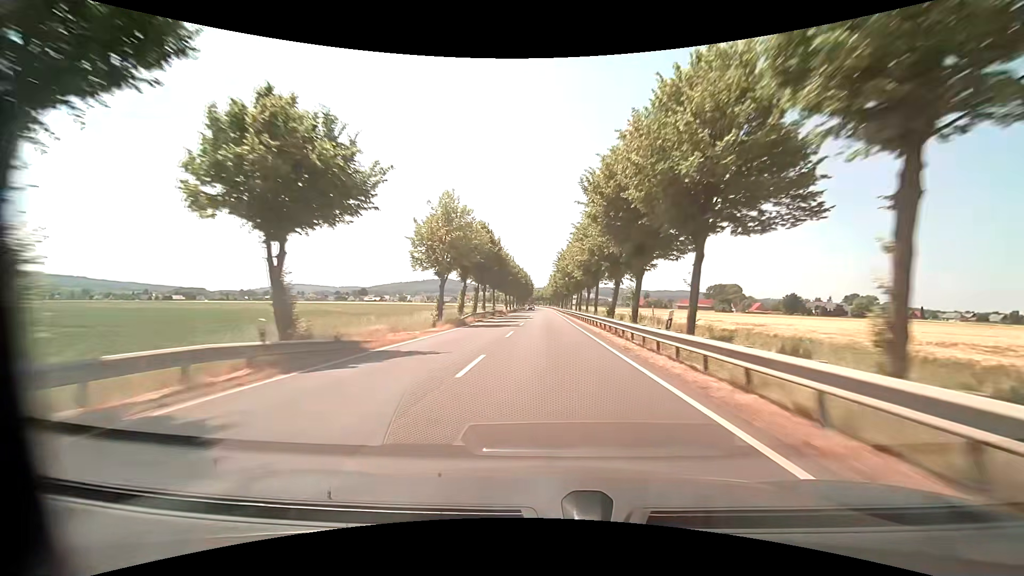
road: primary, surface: asphalt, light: Day
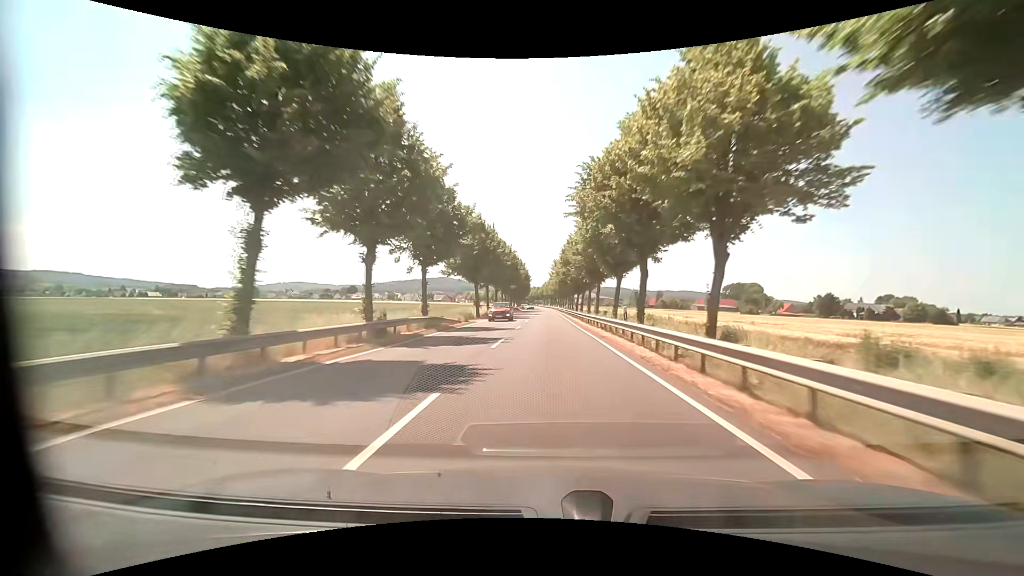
(-0.5, +42.1) m; -1°
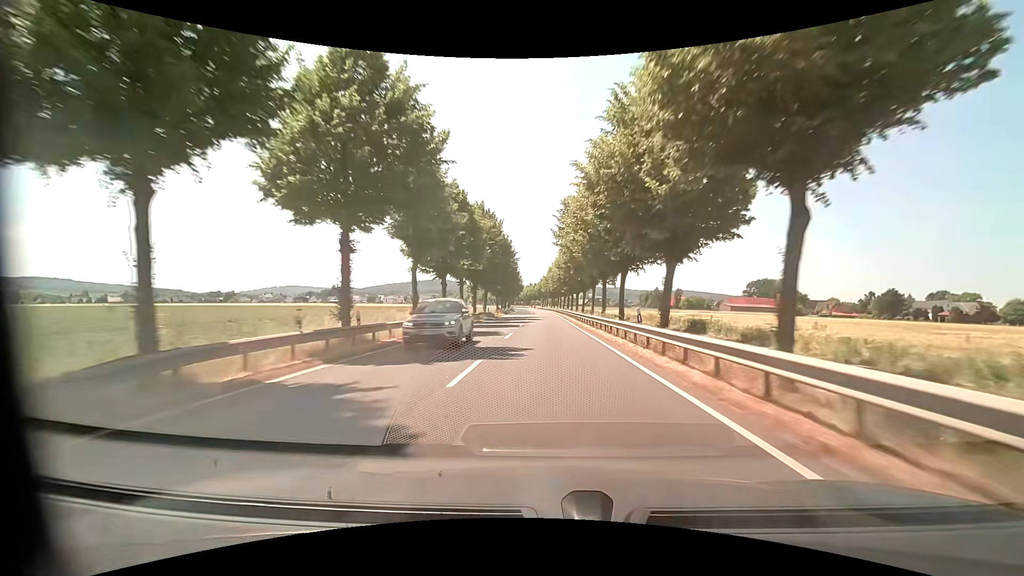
(+0.2, +54.9) m; 0°
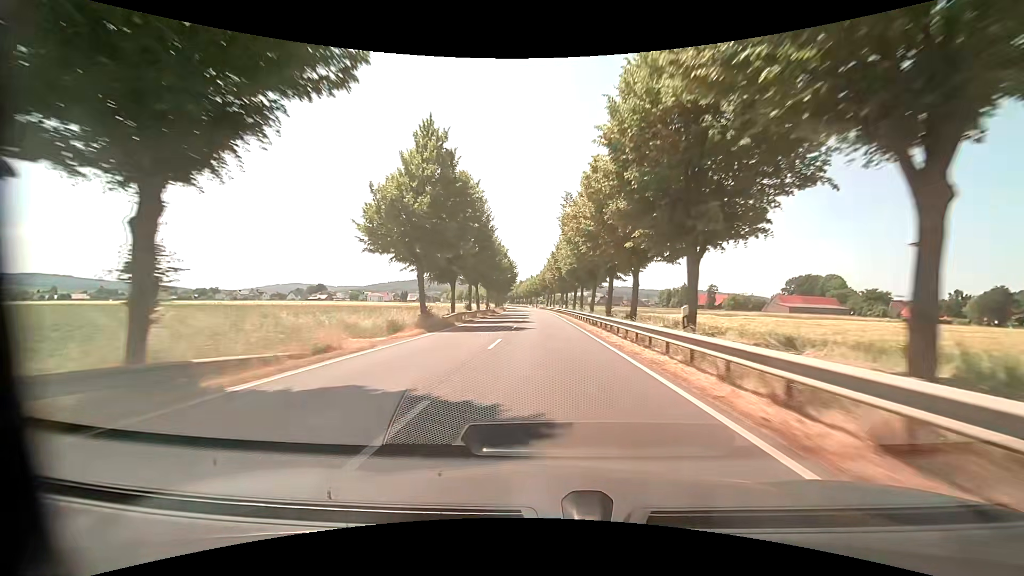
(-0.2, +52.8) m; 0°
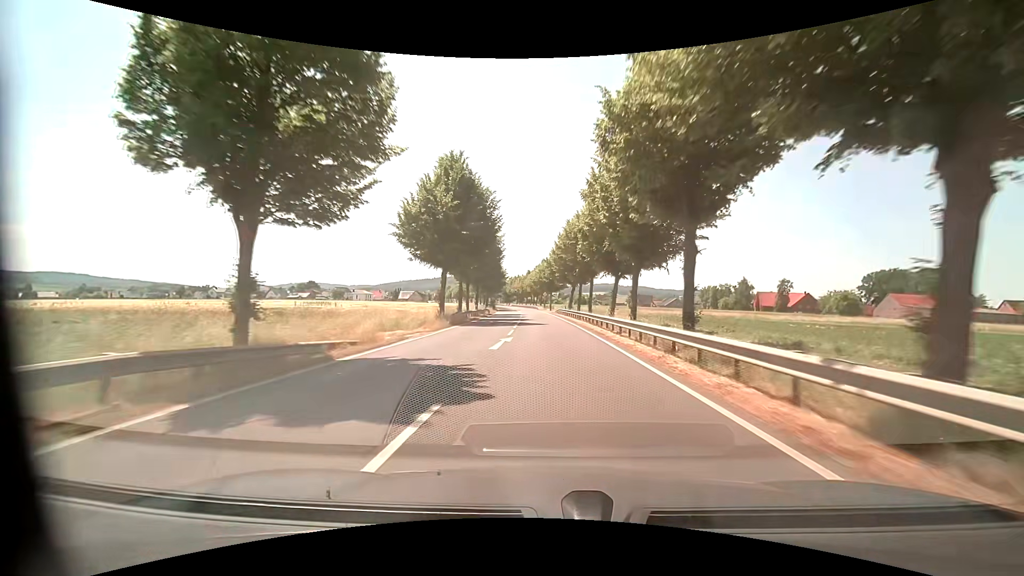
(-1.4, +59.4) m; -1°
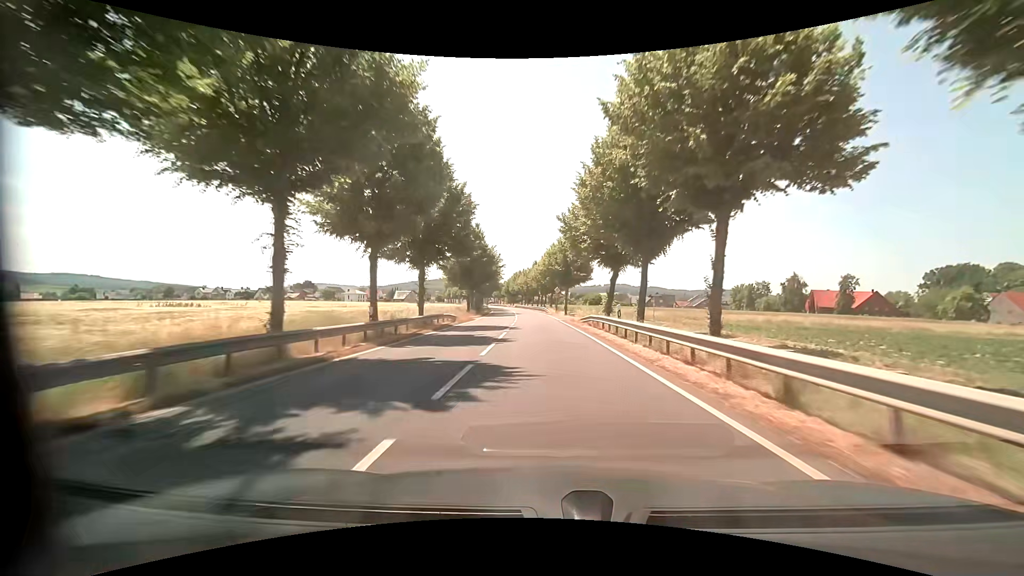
(-0.8, +31.9) m; -2°
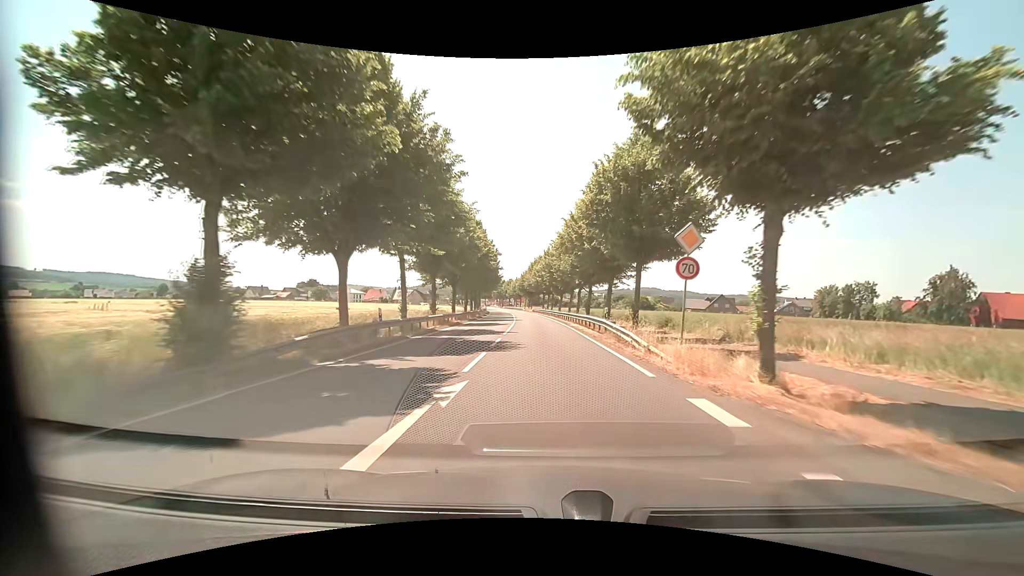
(-1.0, +51.0) m; -3°
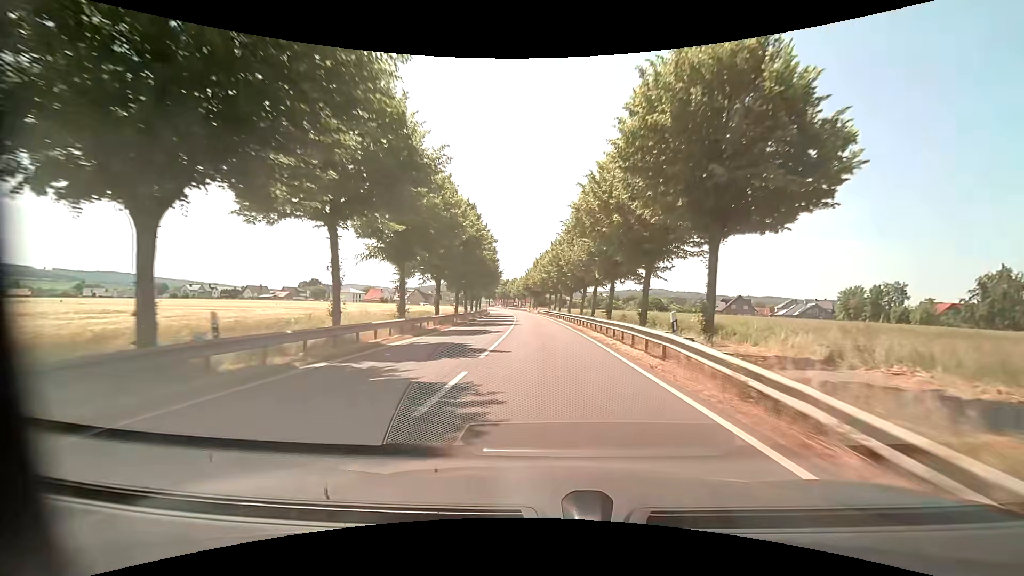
(-0.1, +10.1) m; -1°
(0, +10) (0, +20) (-1, +30) (-1, +40) (-2, +50) (-2, +60) (-3, +70) (-4, +80) (-5, +90) (-6, +100) m
